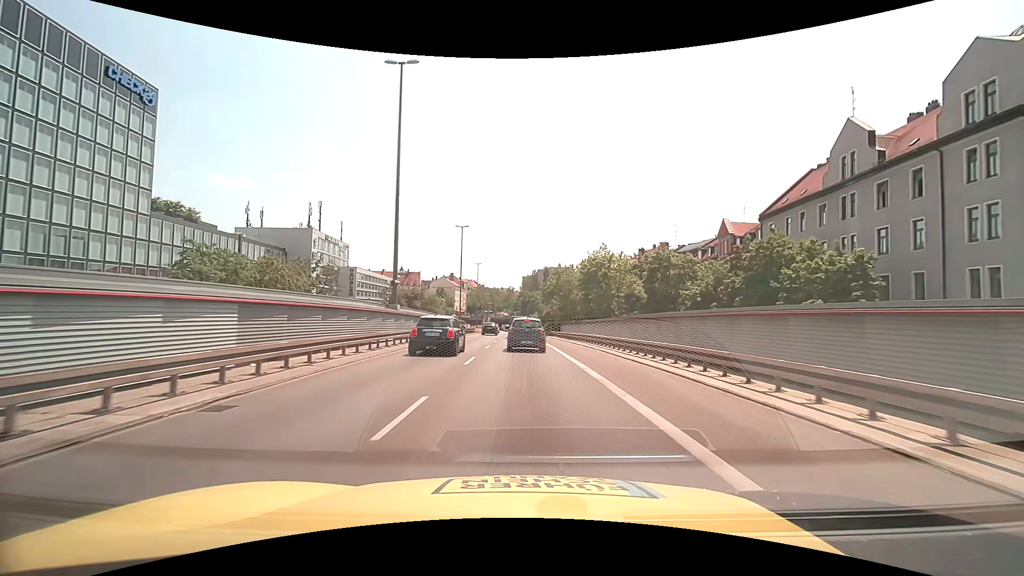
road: trunk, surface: asphalt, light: Day
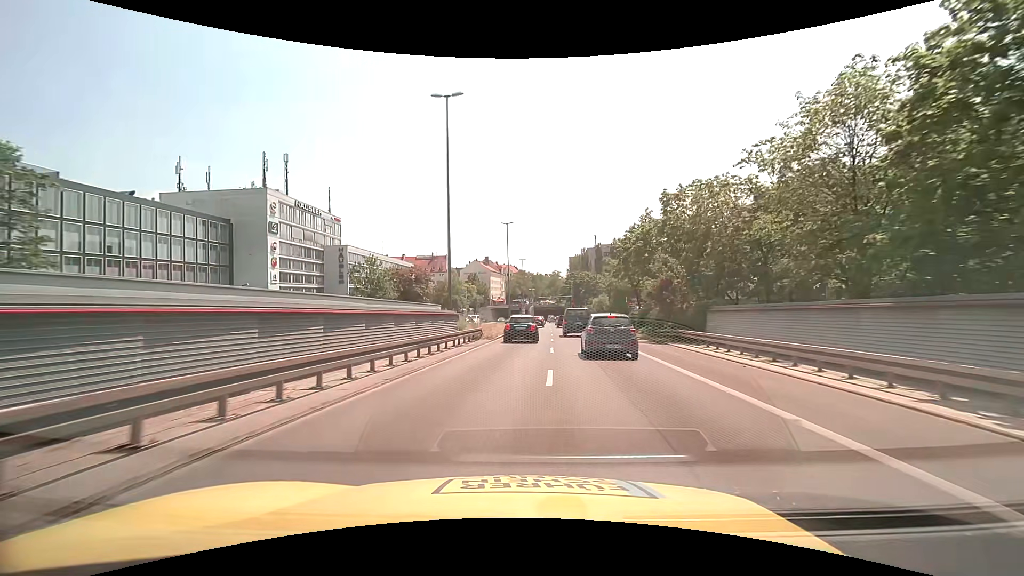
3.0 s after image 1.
(-1.5, +41.0) m; -5°
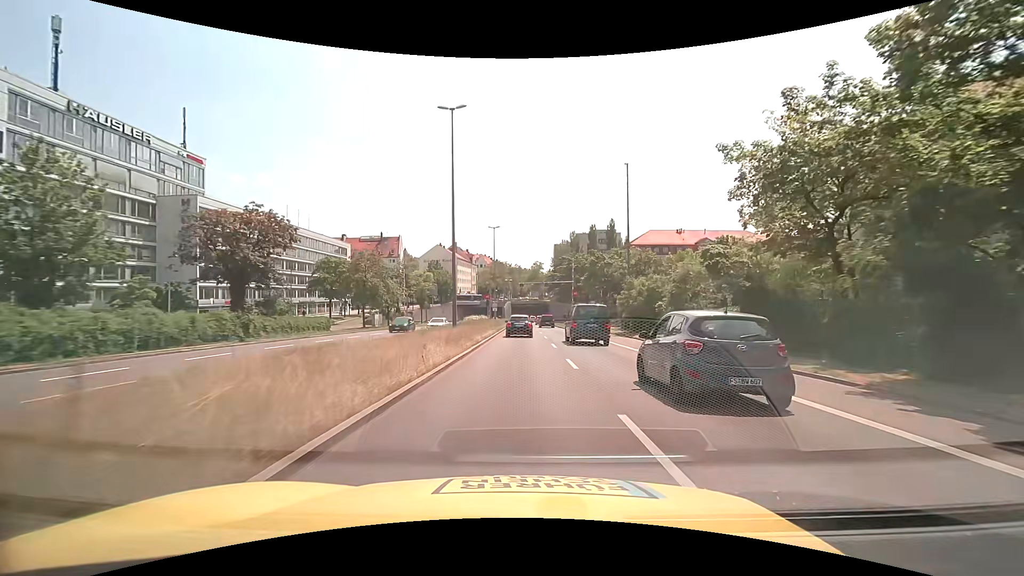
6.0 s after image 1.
(+0.7, +42.0) m; +2°
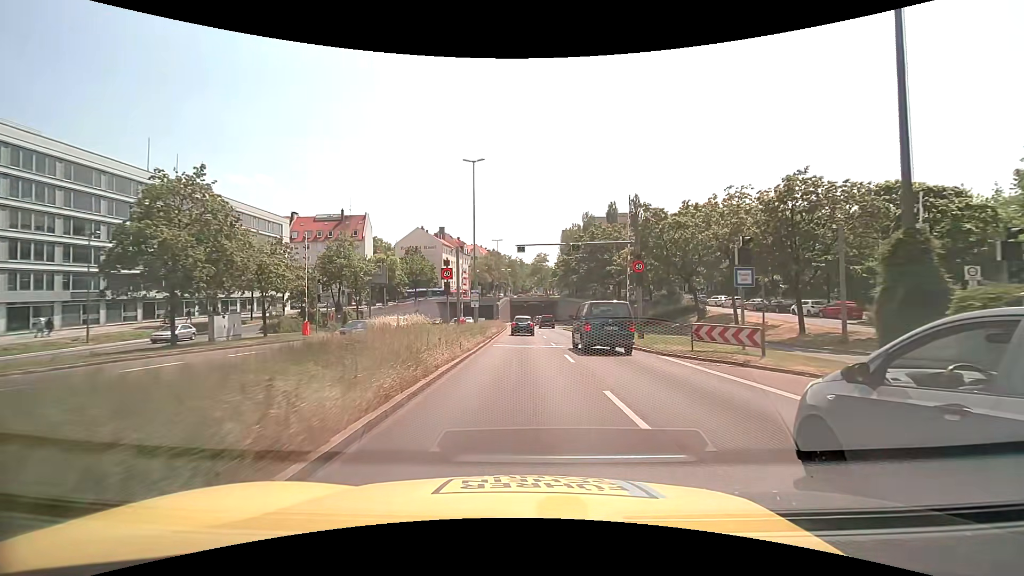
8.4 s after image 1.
(+0.1, +33.9) m; 0°
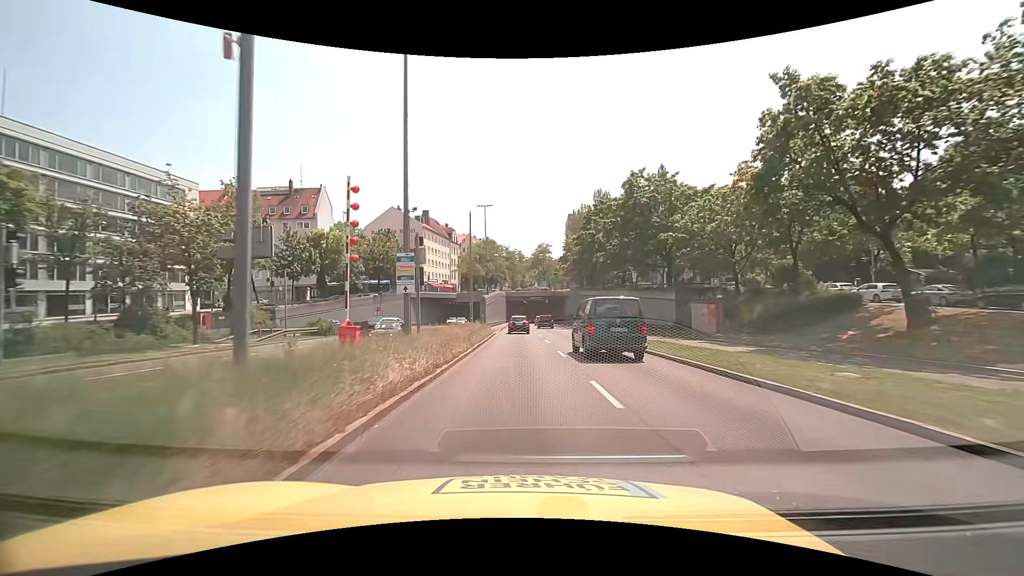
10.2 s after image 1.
(0.0, +25.7) m; 0°
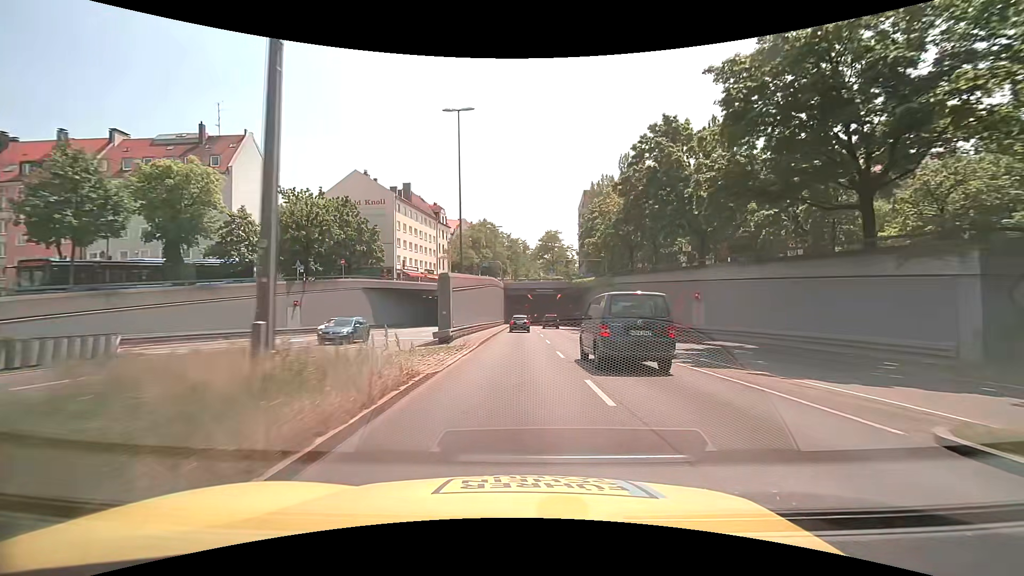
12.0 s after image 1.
(-0.1, +27.0) m; -1°
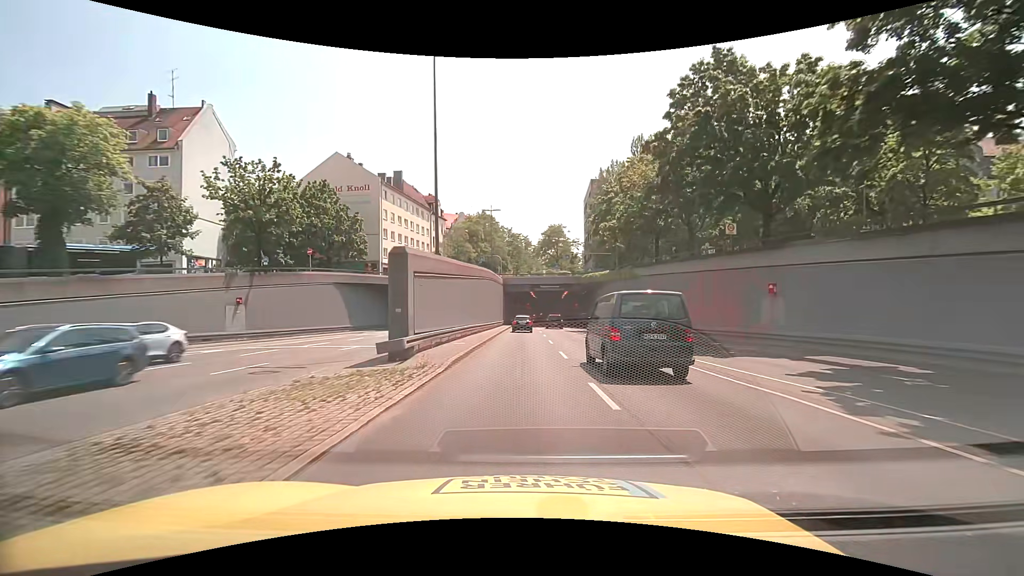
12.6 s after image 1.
(0.0, +9.3) m; 0°
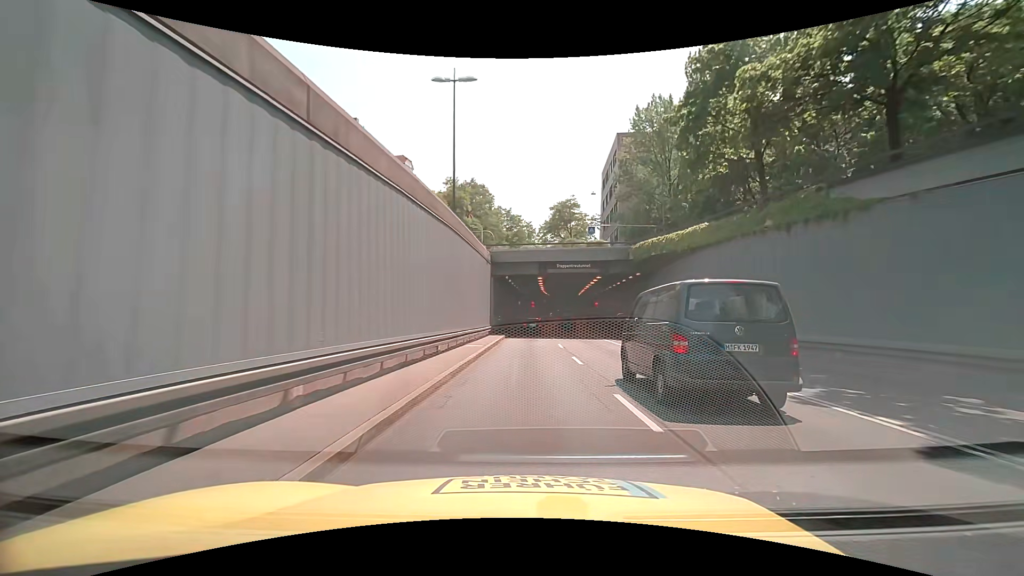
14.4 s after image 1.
(-0.1, +28.4) m; 0°
